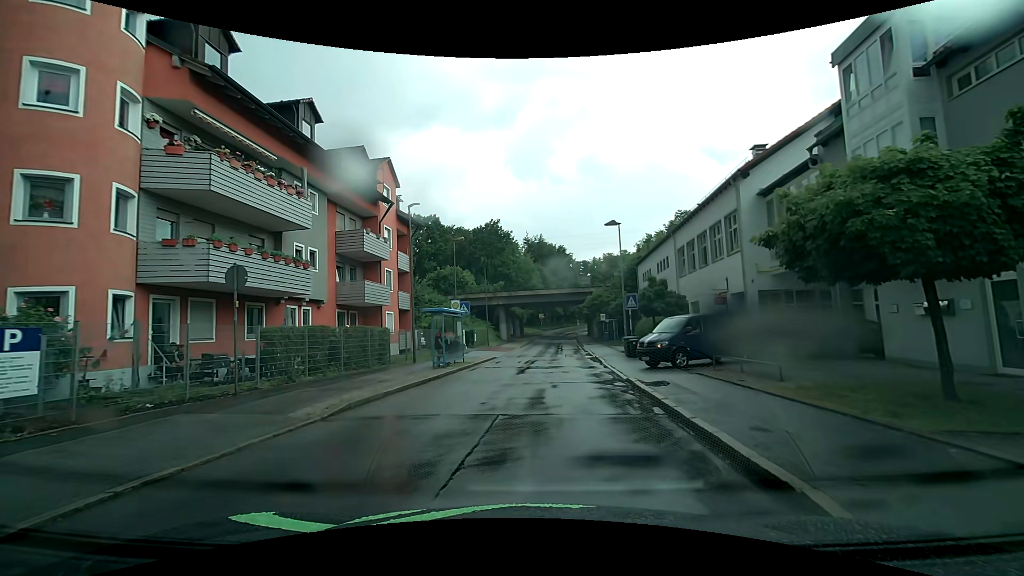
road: unclassified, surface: asphalt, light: Day
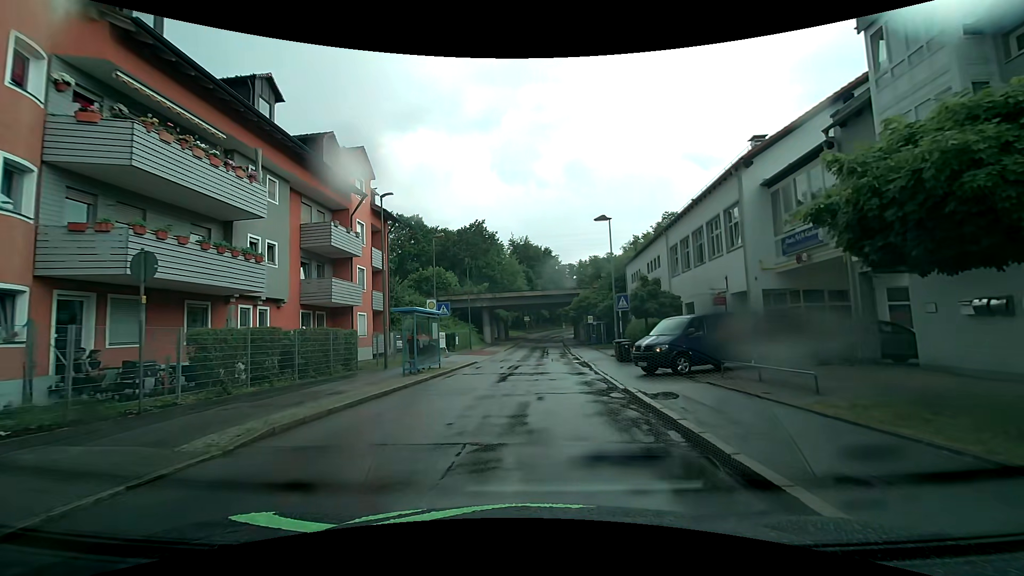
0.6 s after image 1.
(0.0, +2.3) m; +2°
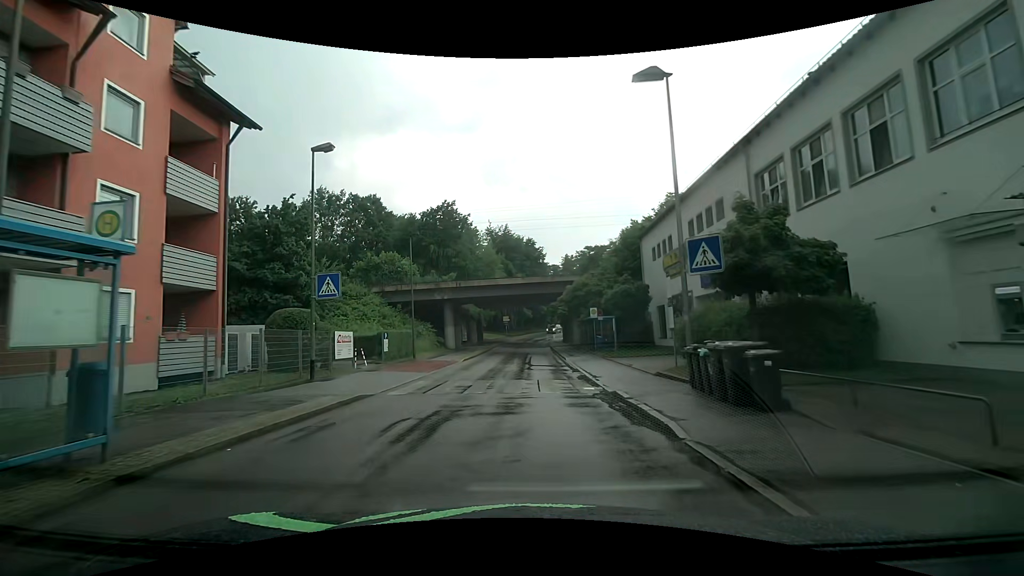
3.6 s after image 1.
(+0.3, +16.4) m; +1°
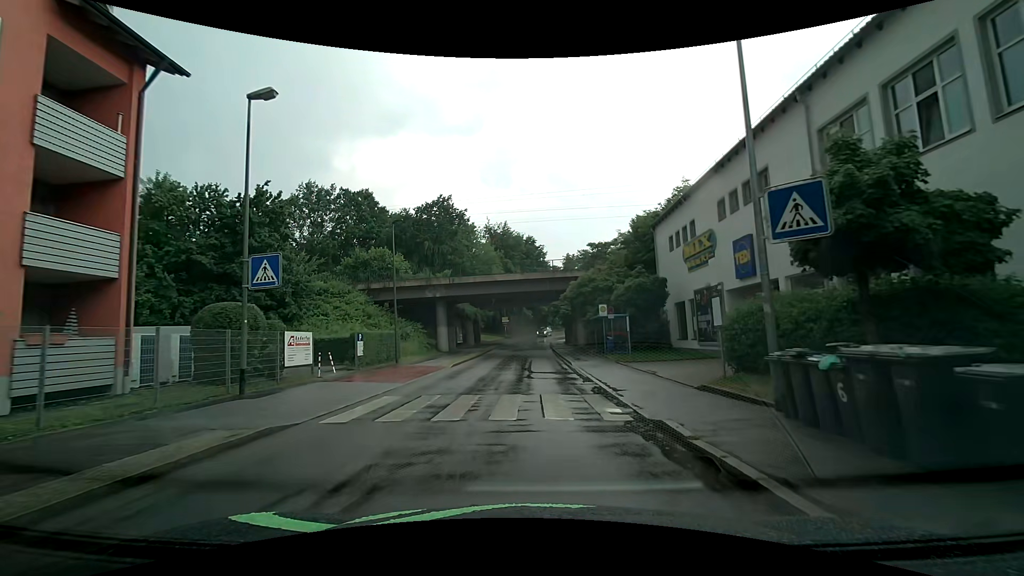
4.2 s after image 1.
(0.0, +4.2) m; 0°
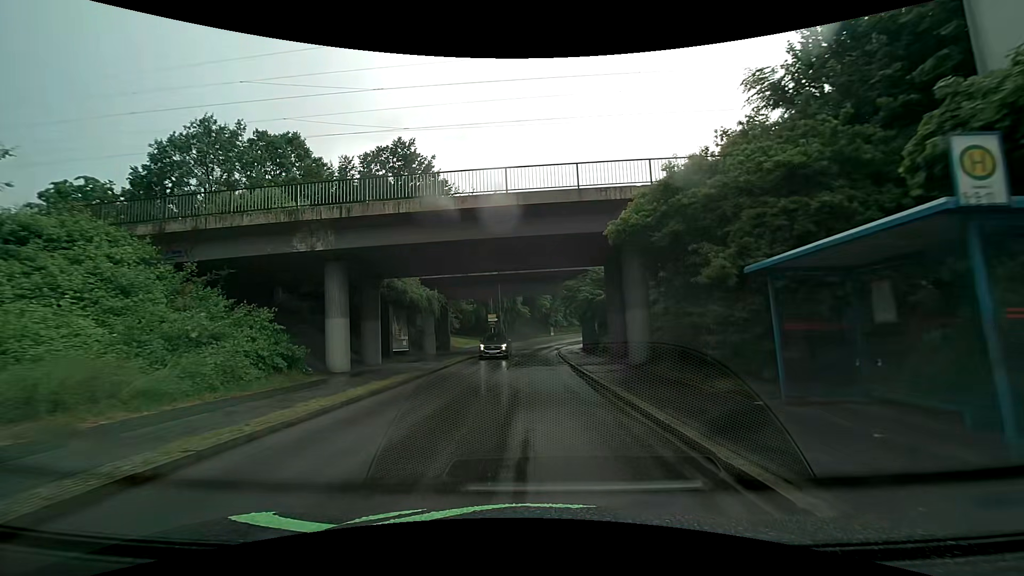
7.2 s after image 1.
(+0.2, +24.3) m; +1°
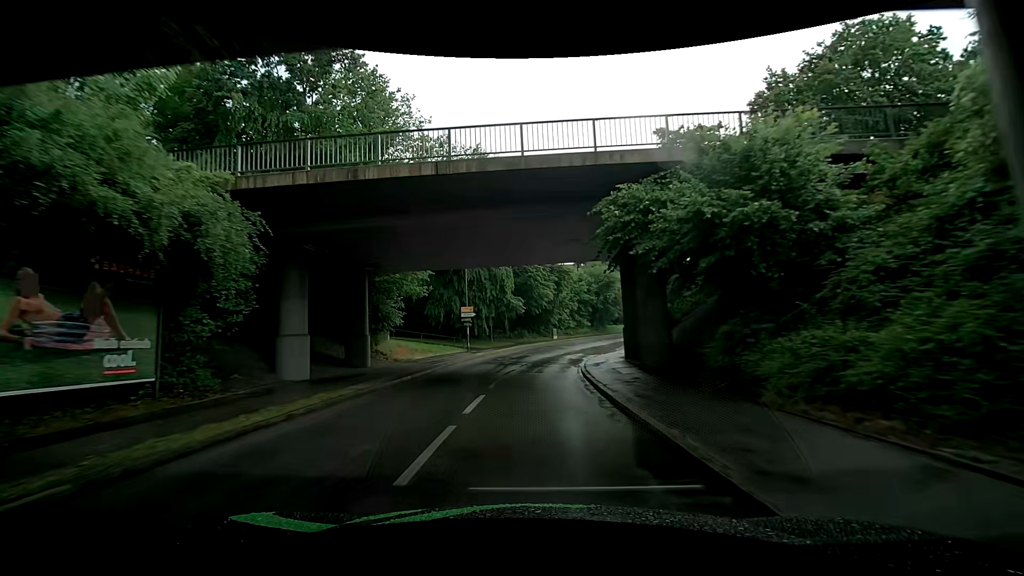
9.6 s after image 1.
(+0.1, +21.9) m; -4°
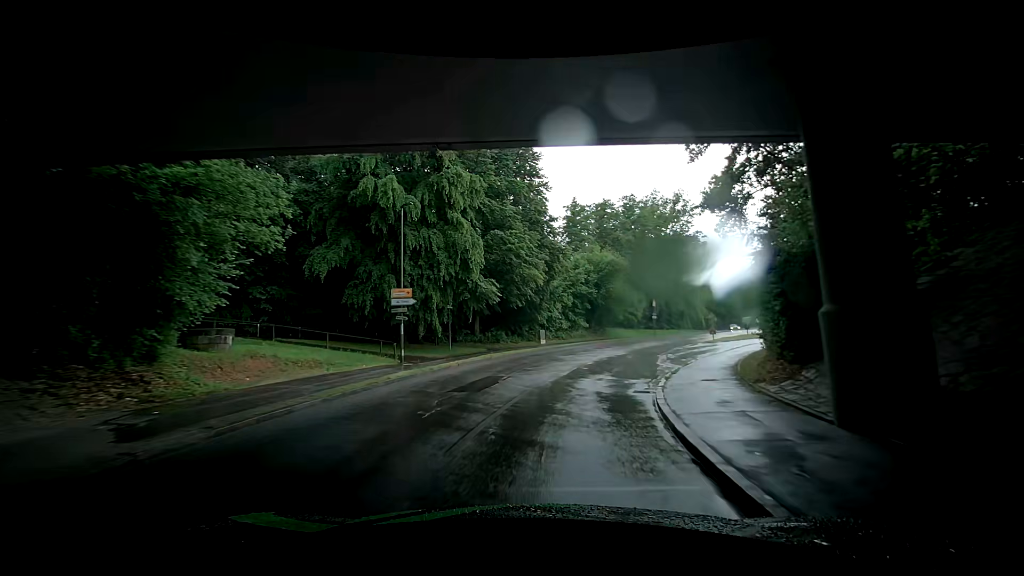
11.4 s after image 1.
(+1.0, +17.0) m; +6°
